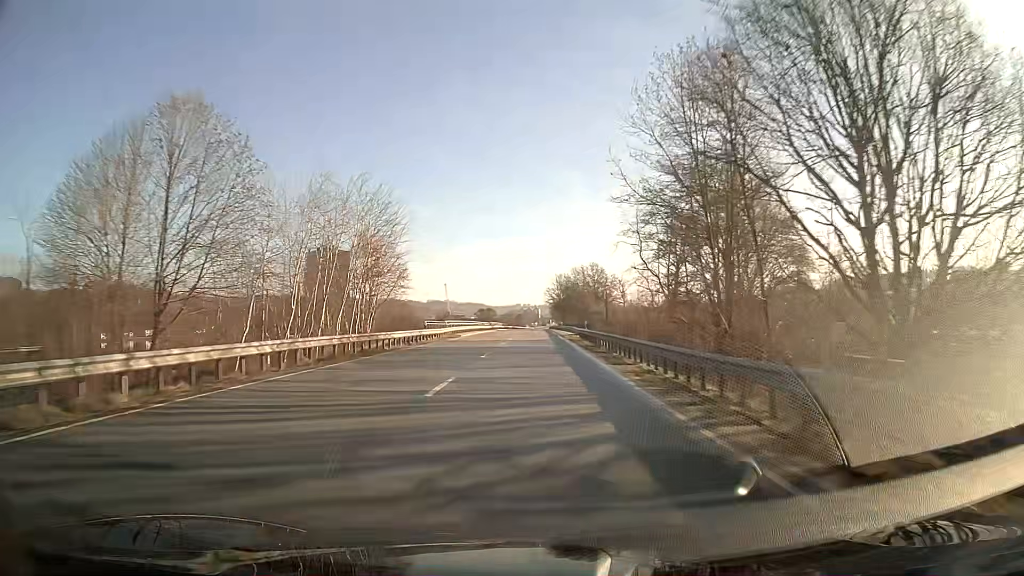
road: unclassified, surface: asphalt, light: Day
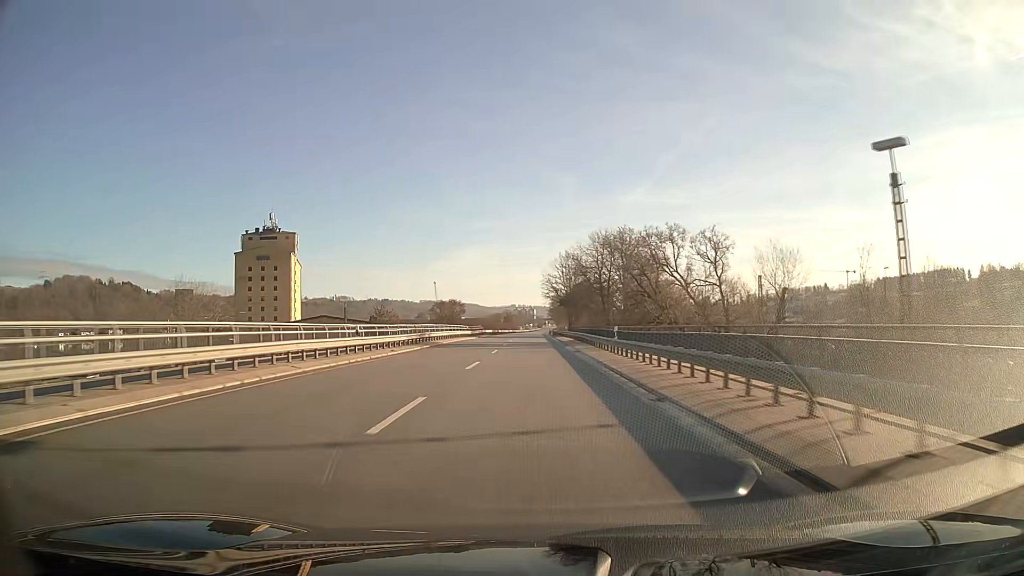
(+0.2, +64.1) m; 0°
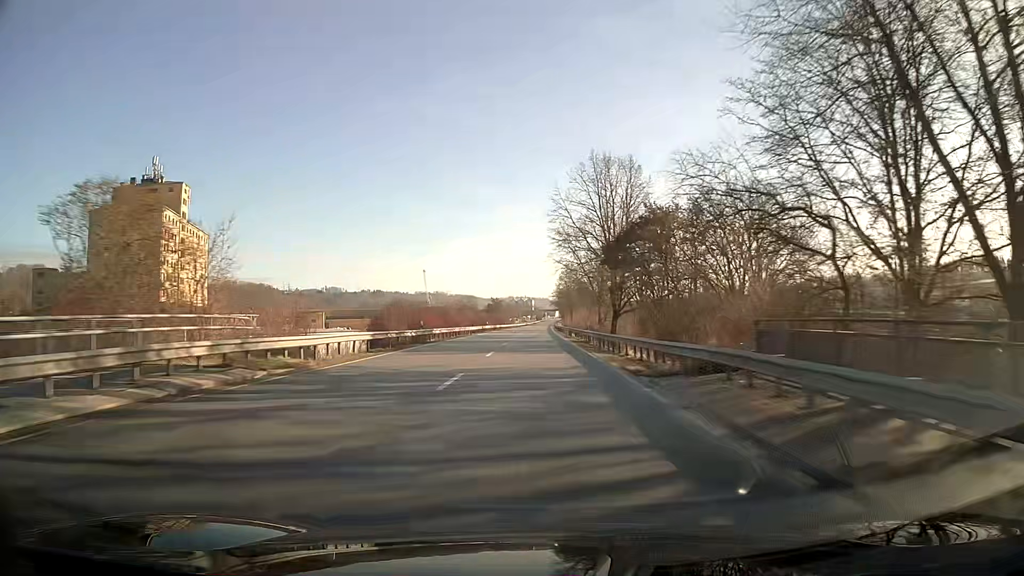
(0.0, +80.1) m; 0°
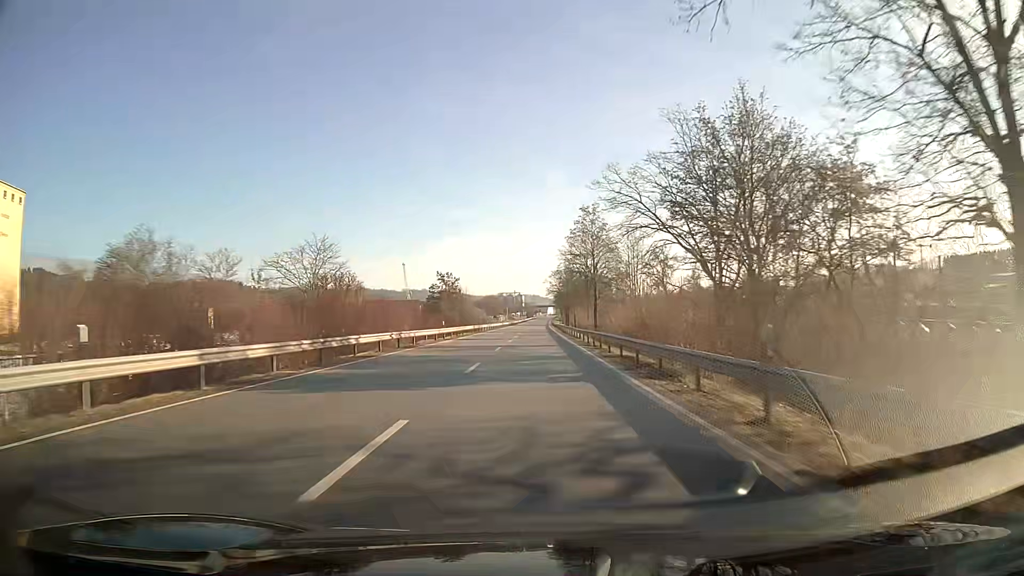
(+0.3, +80.1) m; +1°
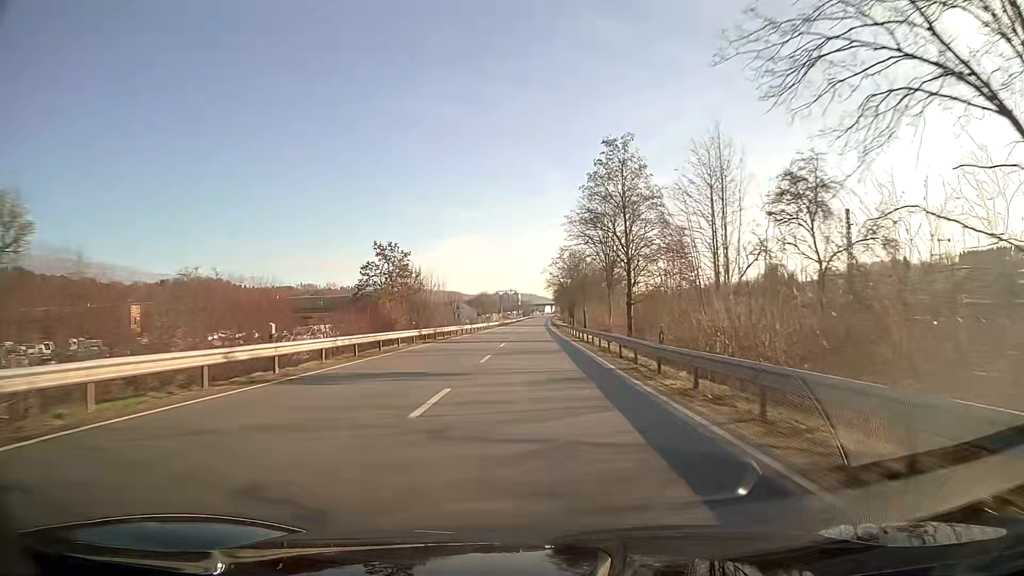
(+0.1, +32.0) m; 0°
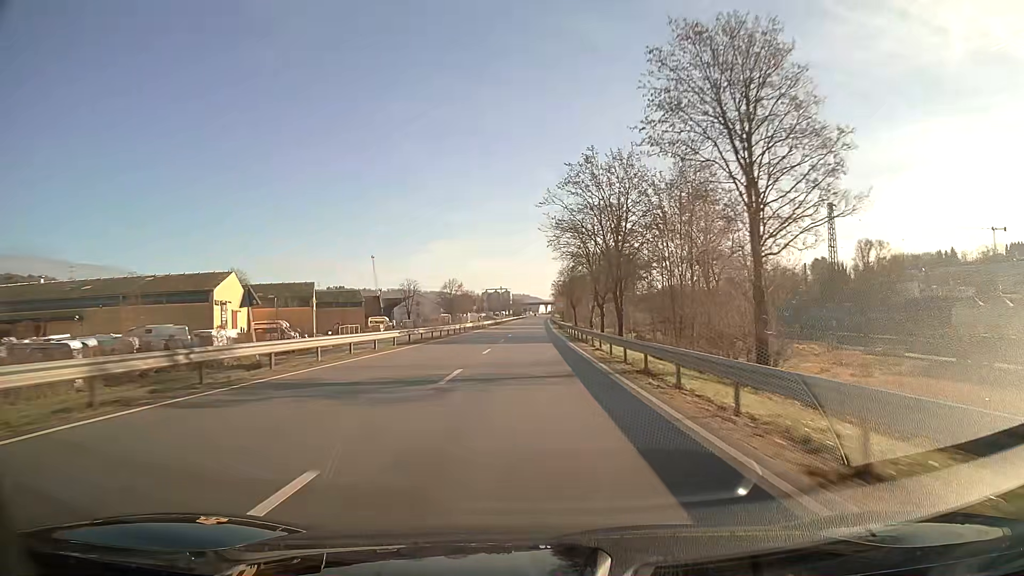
(+0.2, +80.0) m; +1°
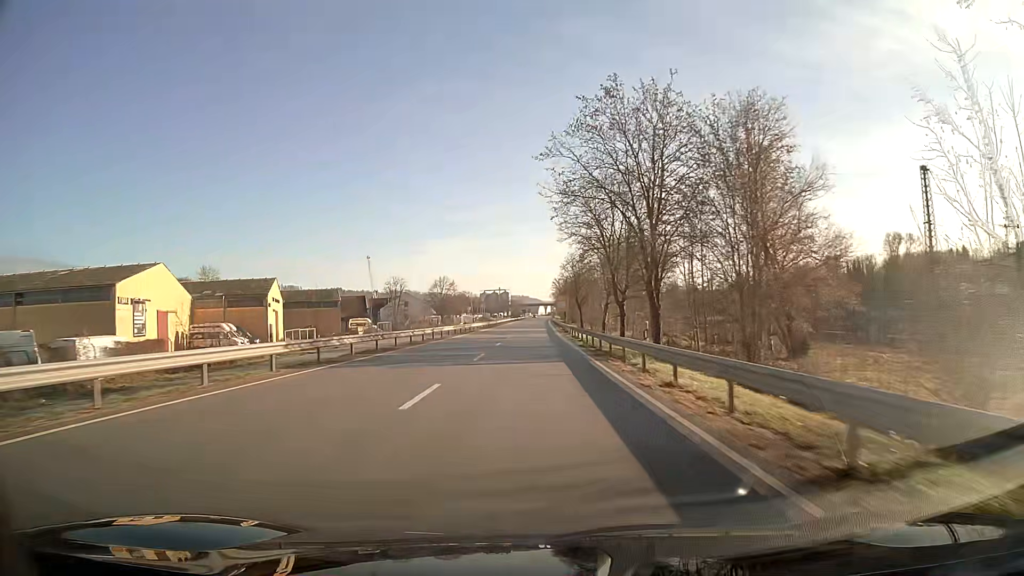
(0.0, +16.0) m; 0°
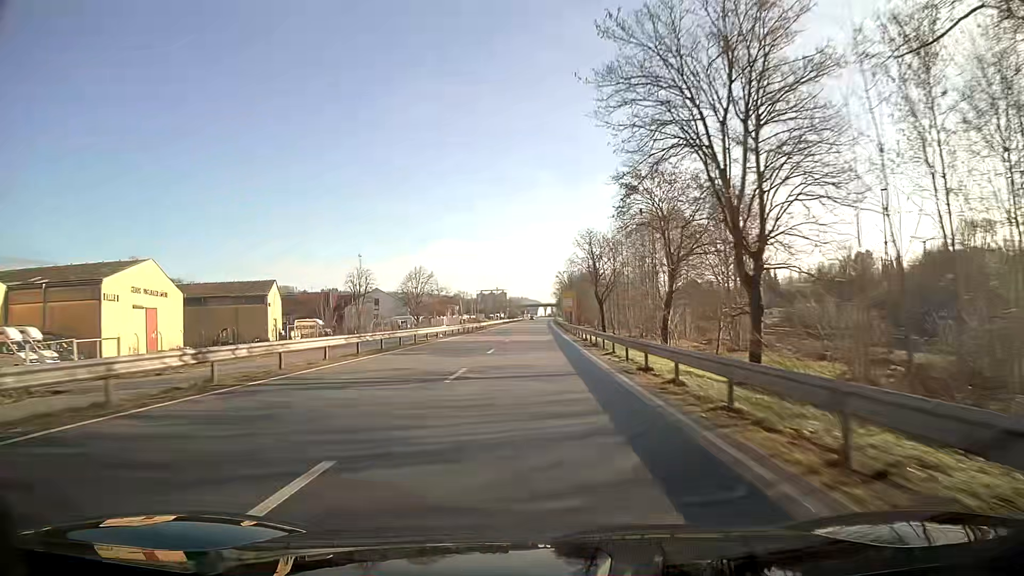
(+0.1, +32.0) m; 0°
